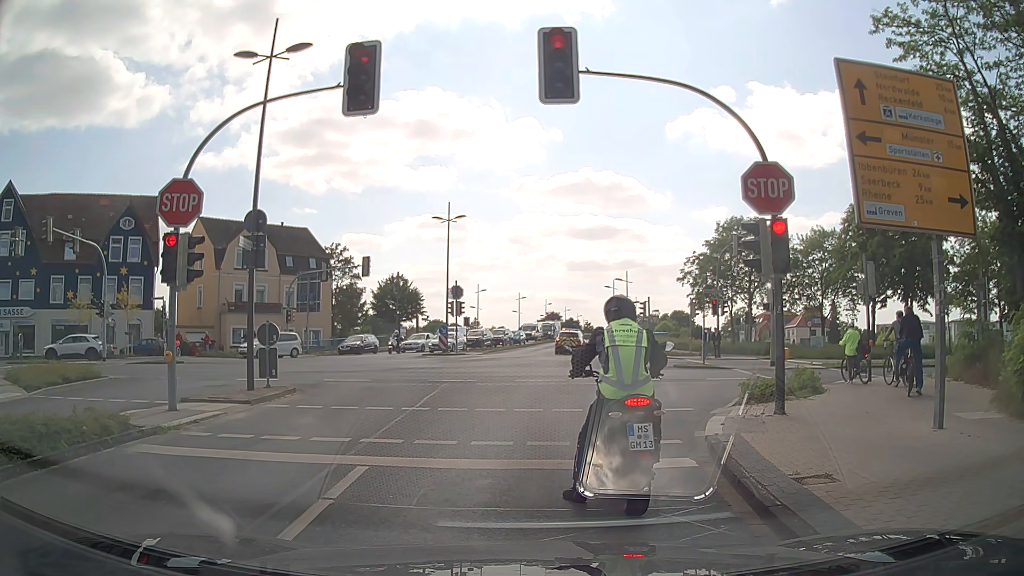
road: residential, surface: asphalt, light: Day
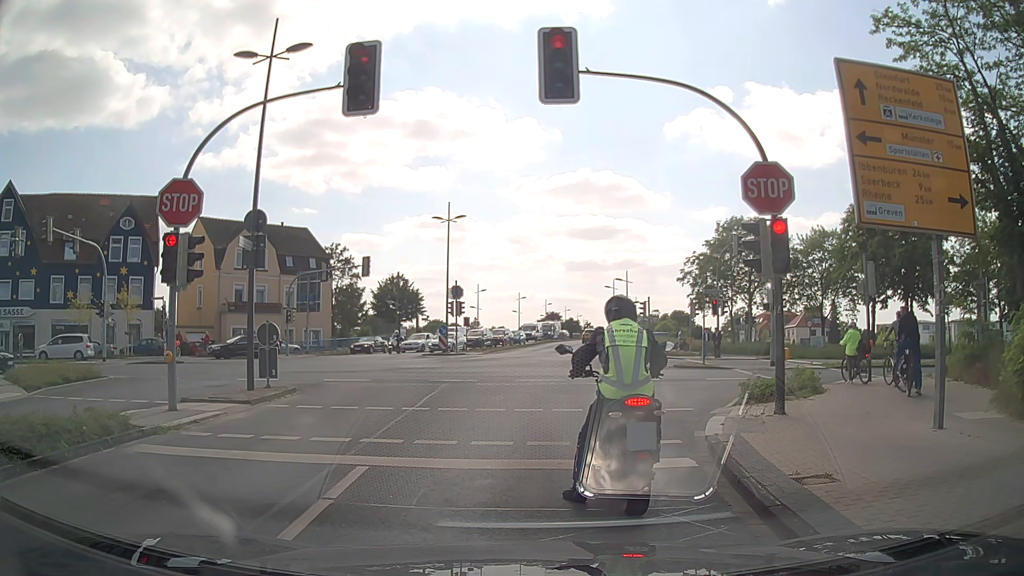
(0.0, 0.0) m; 0°
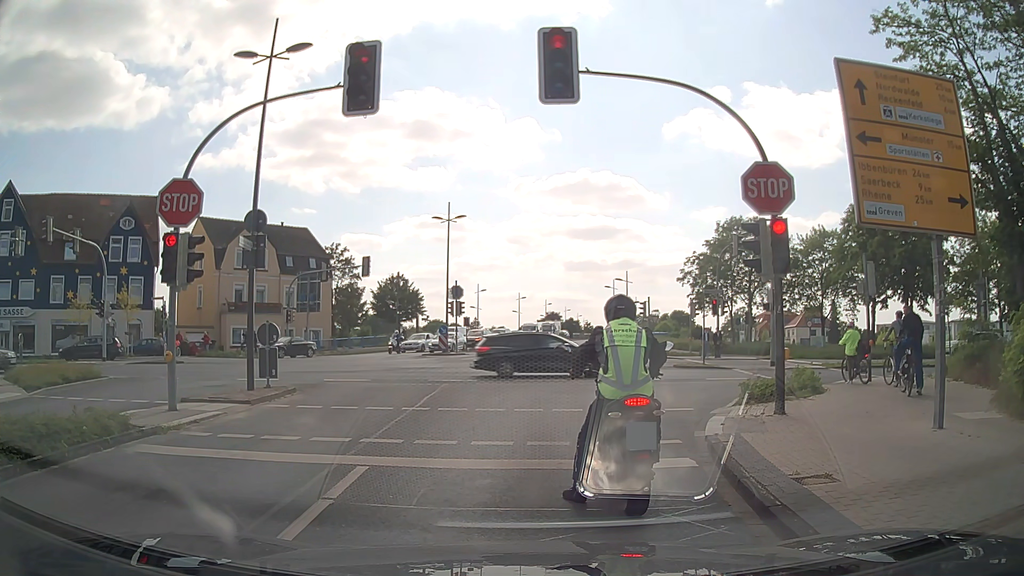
(0.0, 0.0) m; 0°
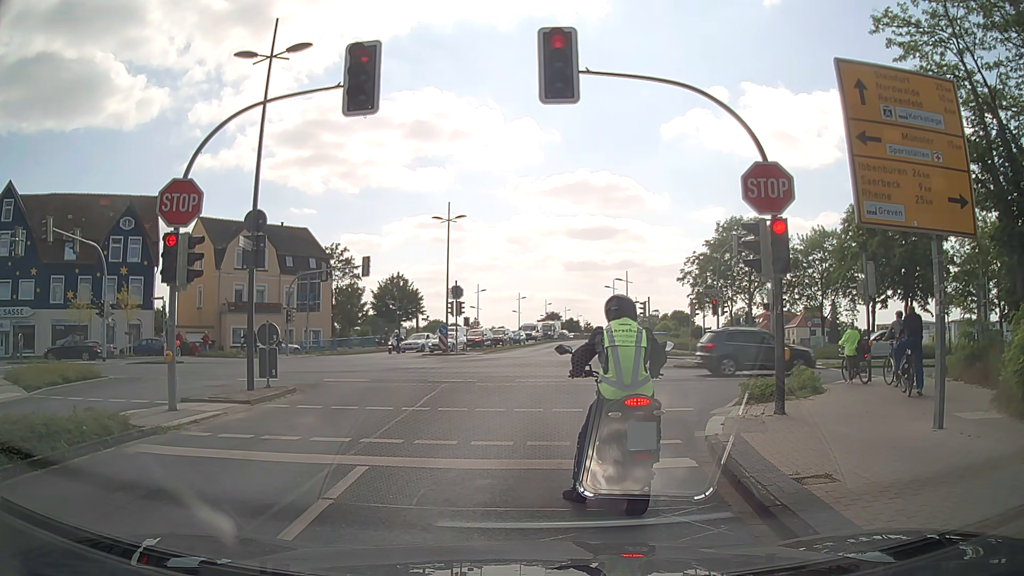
(0.0, 0.0) m; 0°
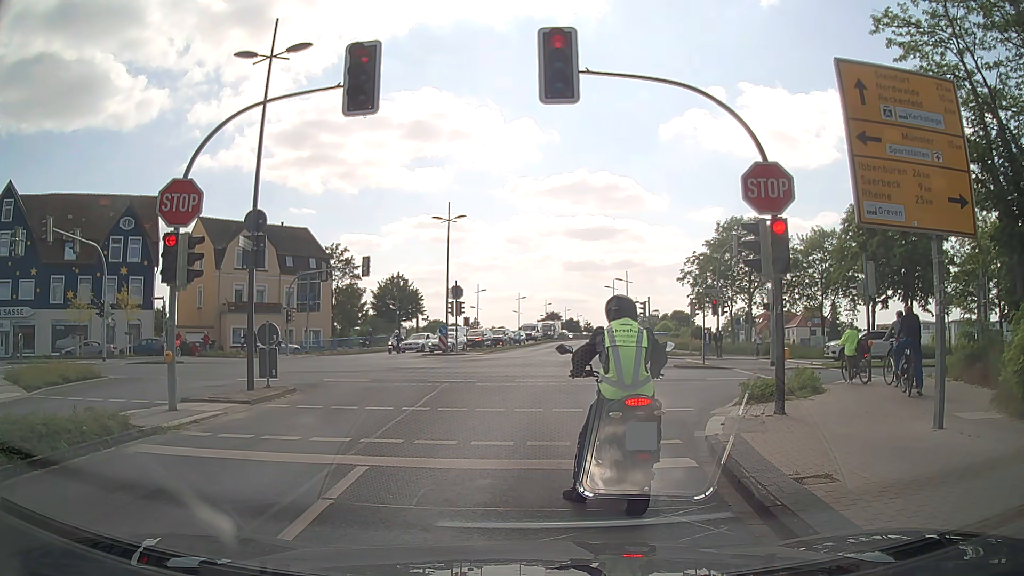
(0.0, 0.0) m; 0°
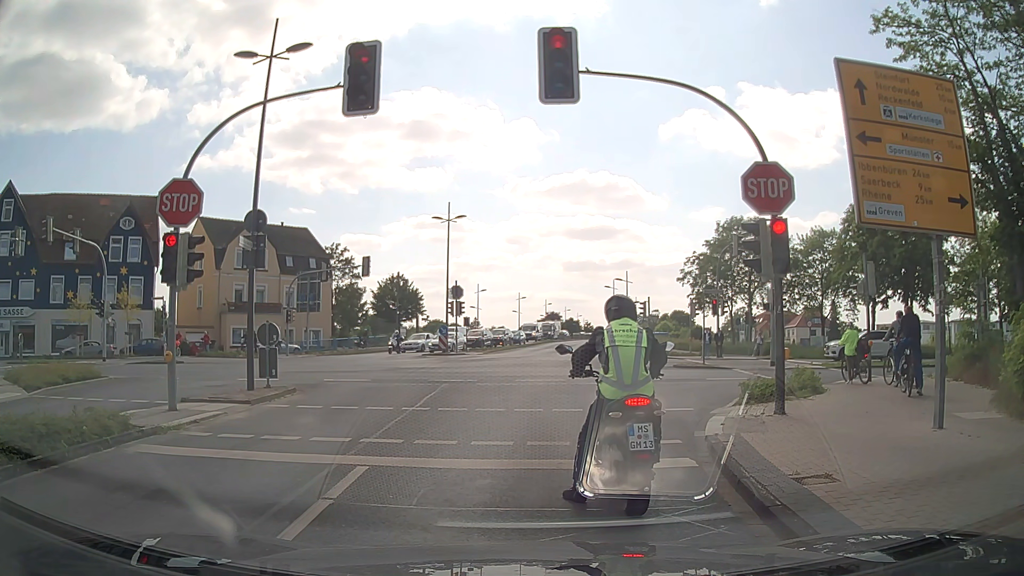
(0.0, 0.0) m; 0°
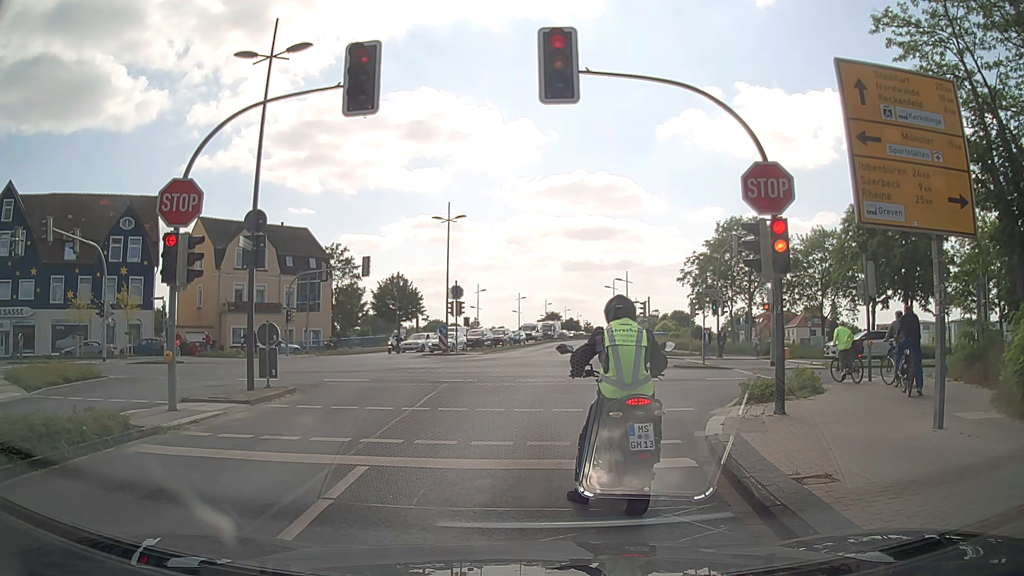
(0.0, 0.0) m; 0°
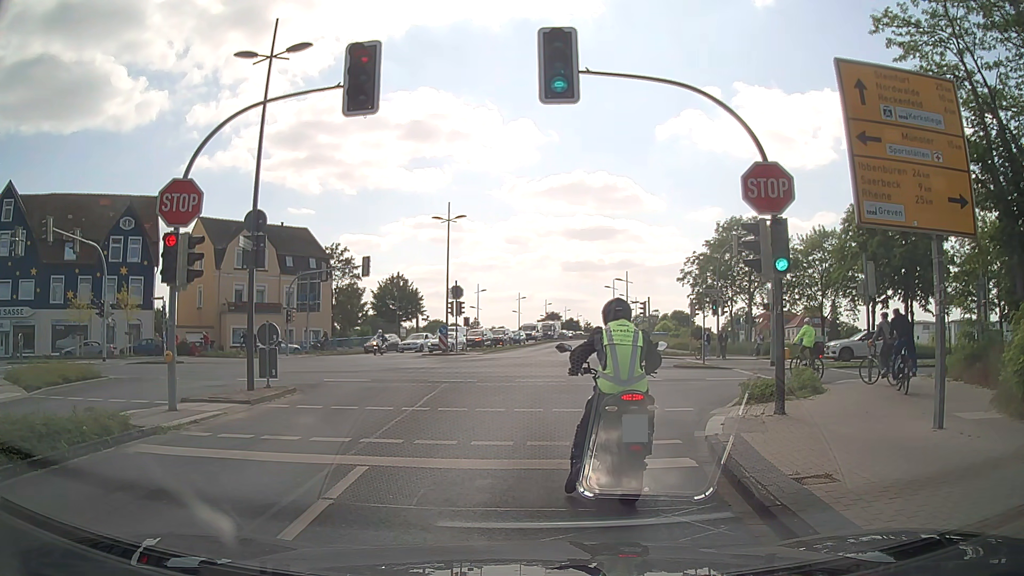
(0.0, 0.0) m; 0°
